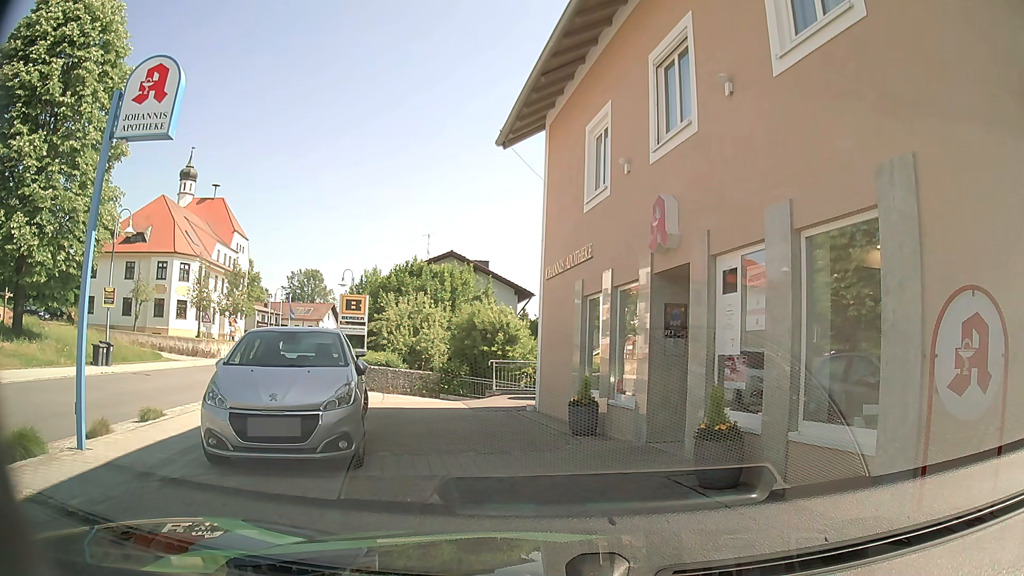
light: Day
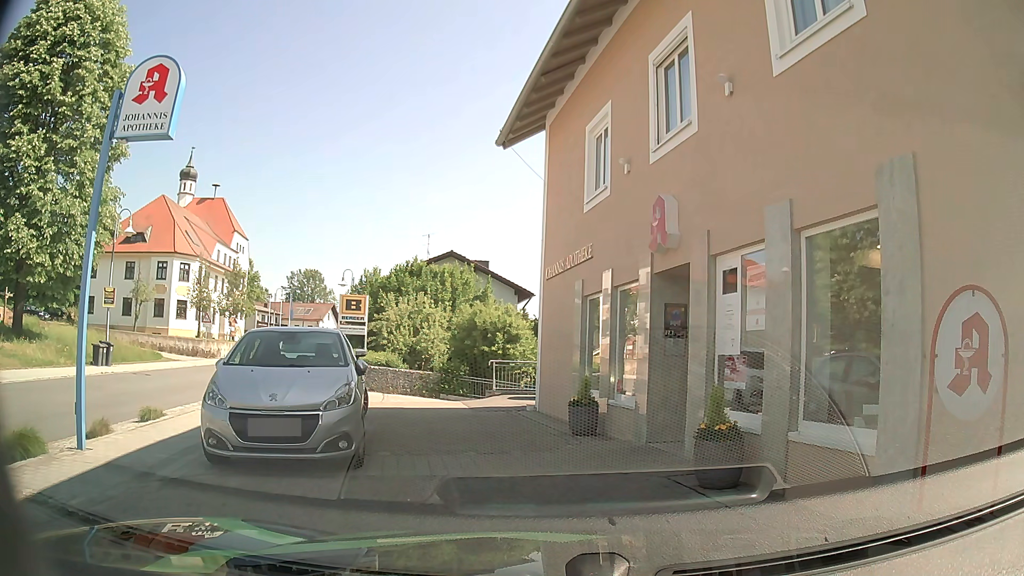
(0.0, 0.0) m; 0°
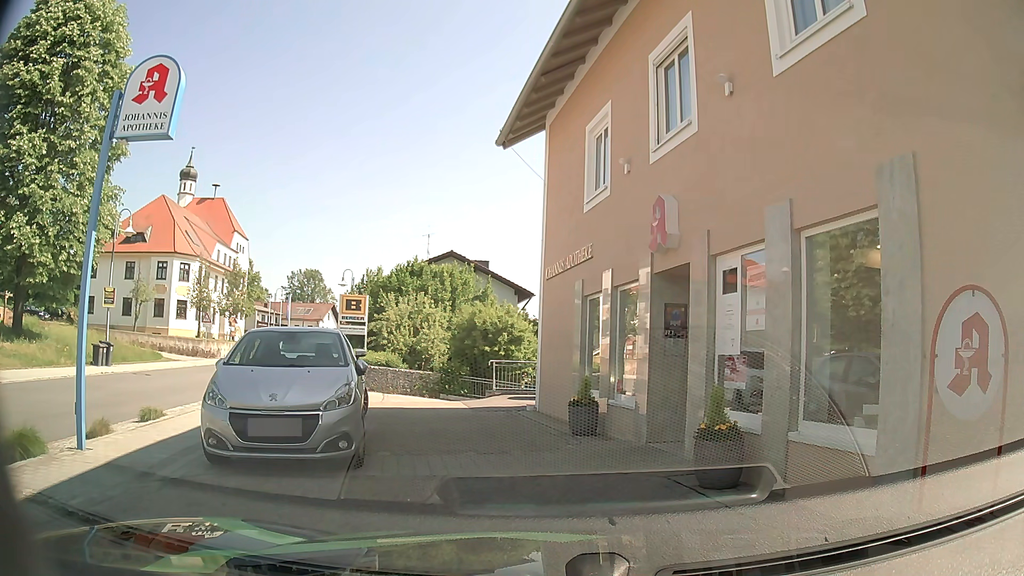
(0.0, 0.0) m; 0°
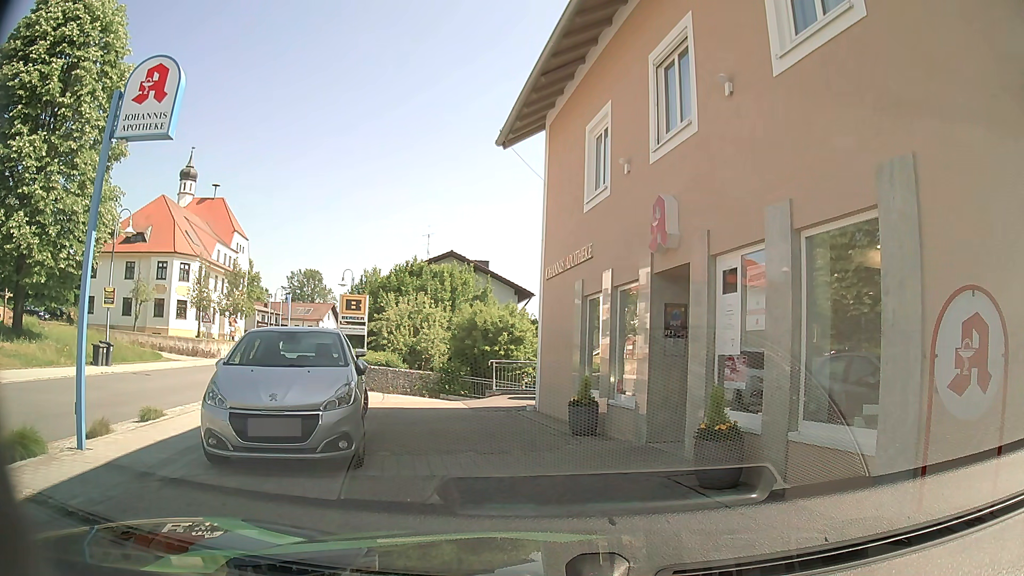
(0.0, 0.0) m; 0°
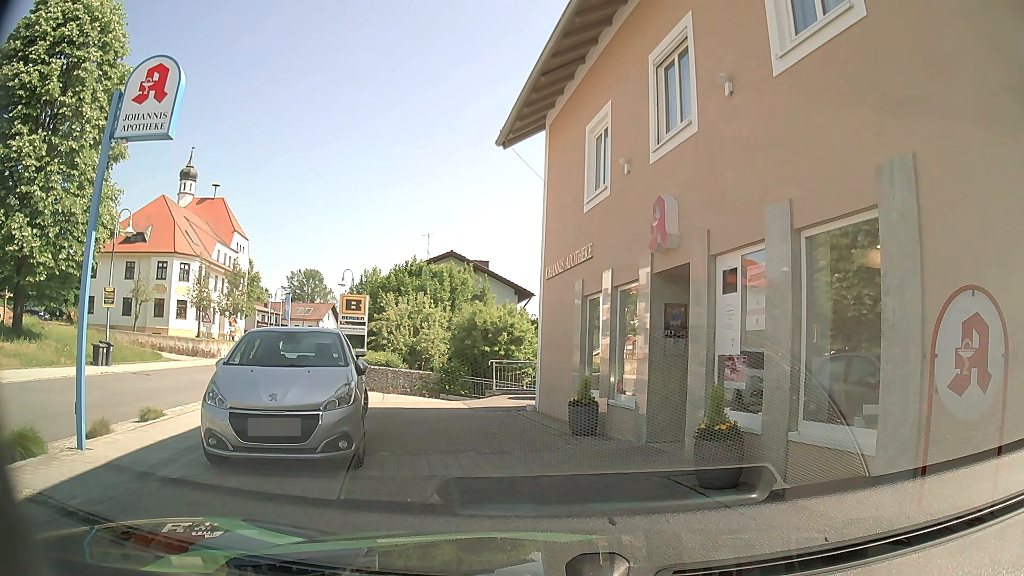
(0.0, 0.0) m; 0°
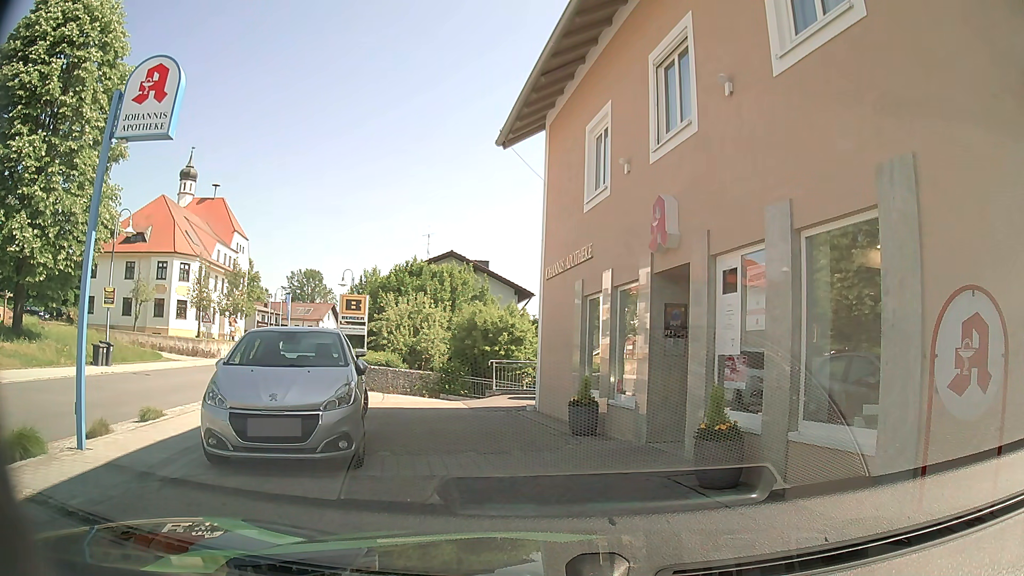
(0.0, 0.0) m; 0°
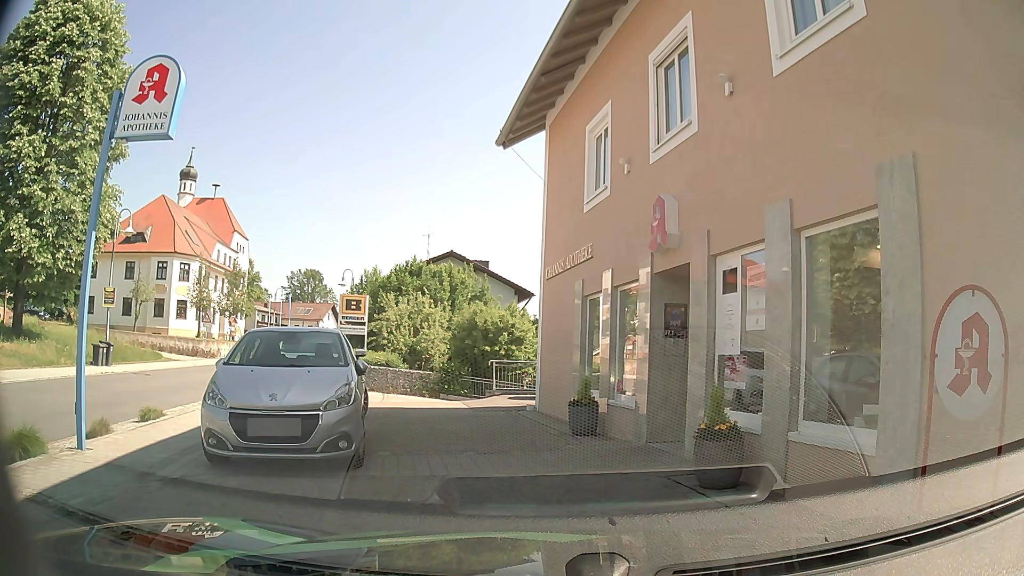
(0.0, 0.0) m; 0°
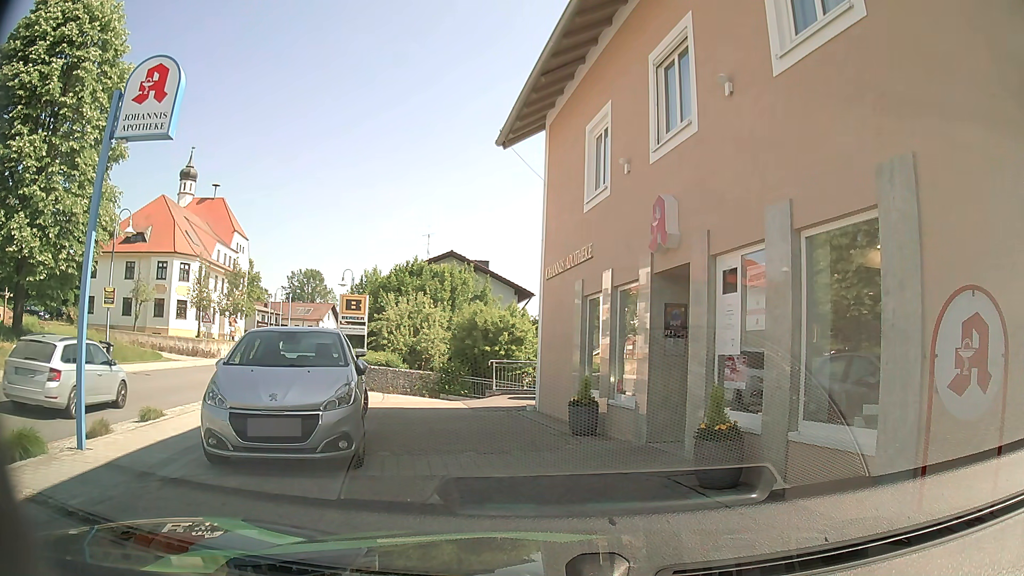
(0.0, 0.0) m; 0°
